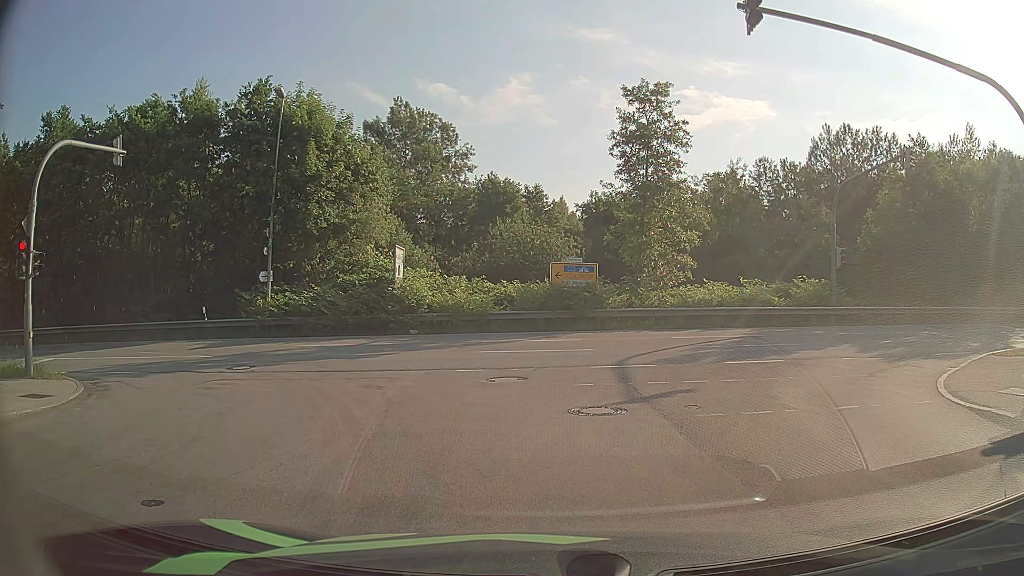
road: residential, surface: asphalt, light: Day
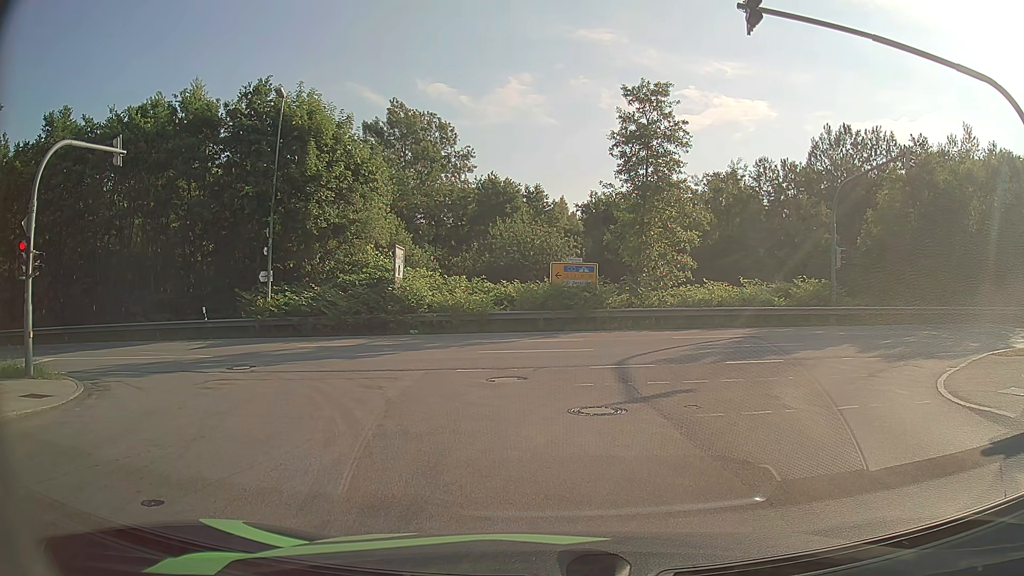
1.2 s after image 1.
(0.0, 0.0) m; 0°
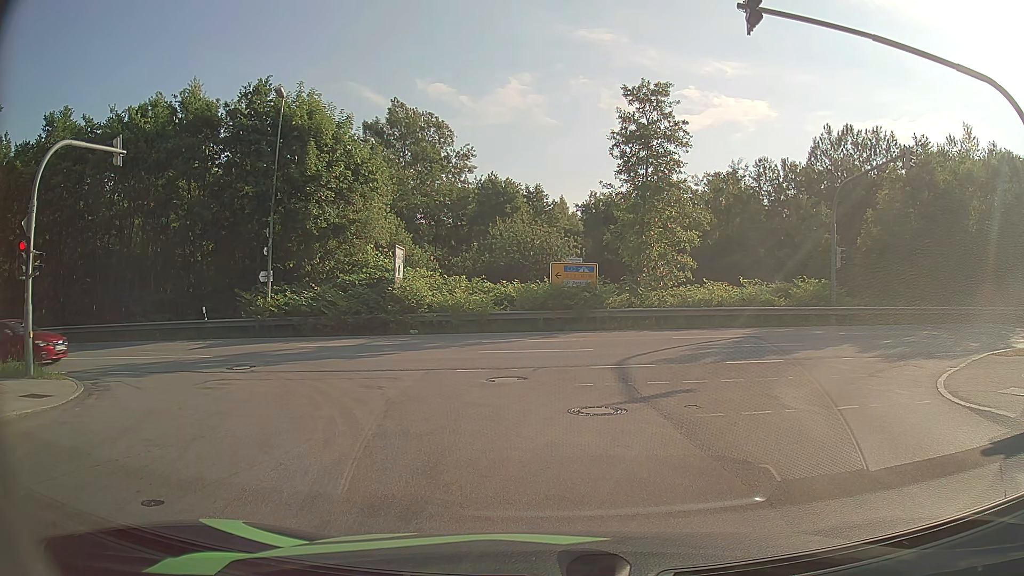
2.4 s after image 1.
(0.0, 0.0) m; 0°
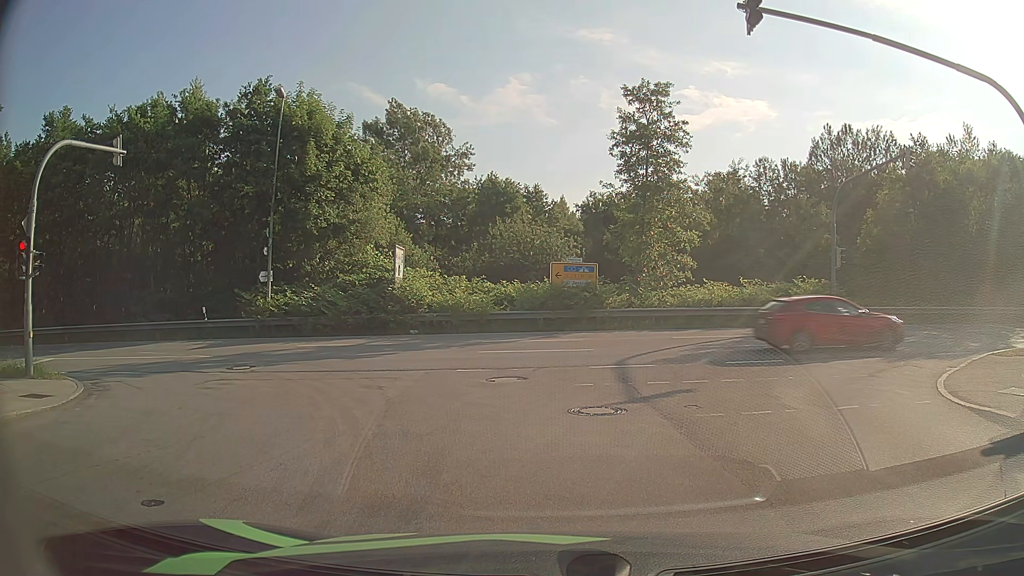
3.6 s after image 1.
(0.0, 0.0) m; 0°
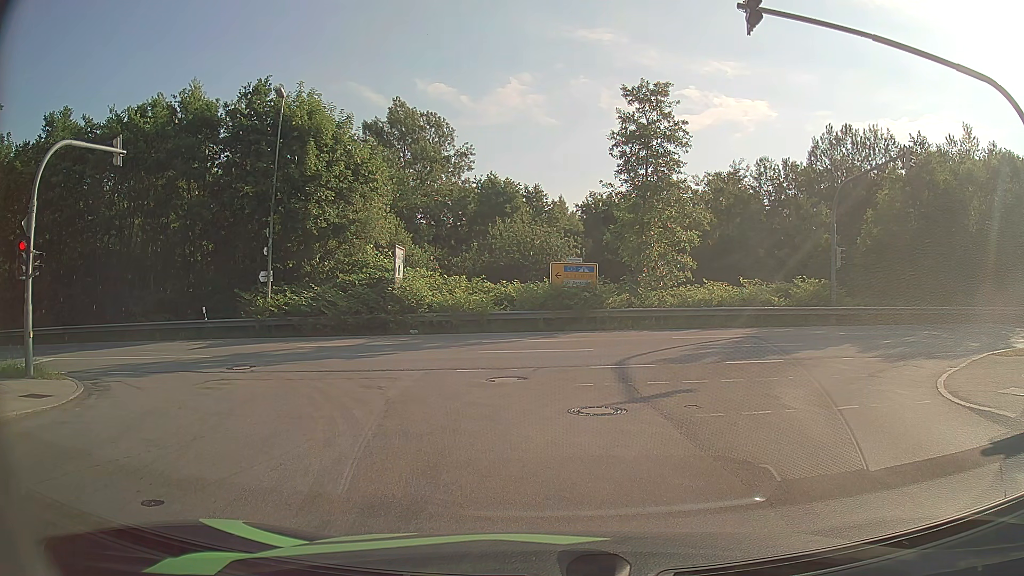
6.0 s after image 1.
(0.0, 0.0) m; 0°
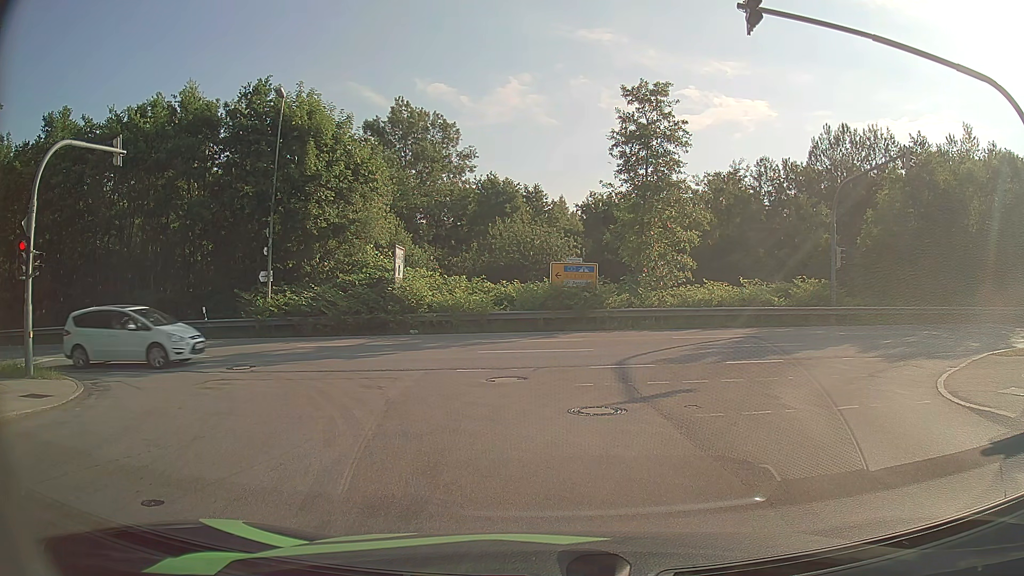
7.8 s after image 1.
(0.0, 0.0) m; 0°
